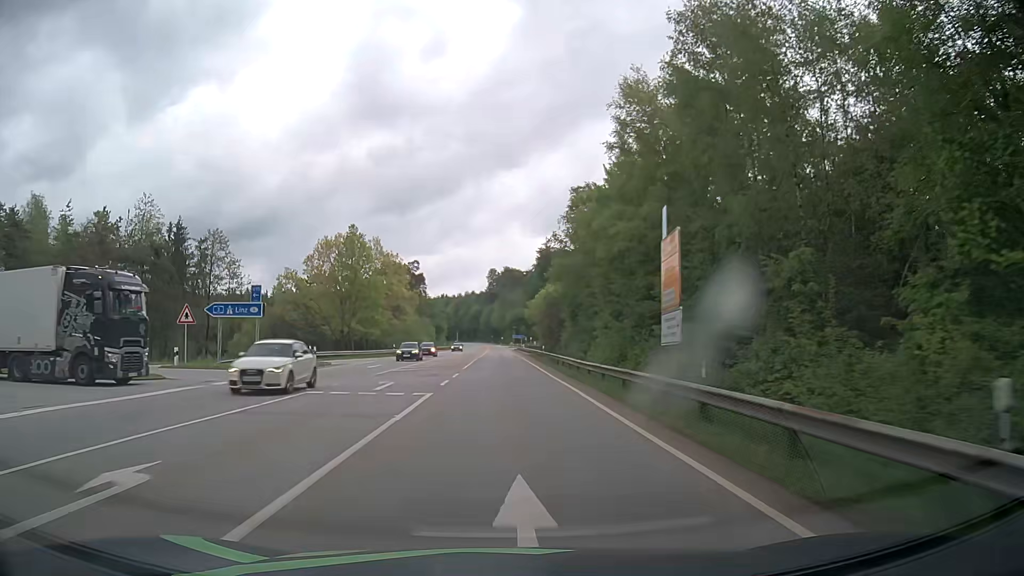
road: secondary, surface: asphalt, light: Day
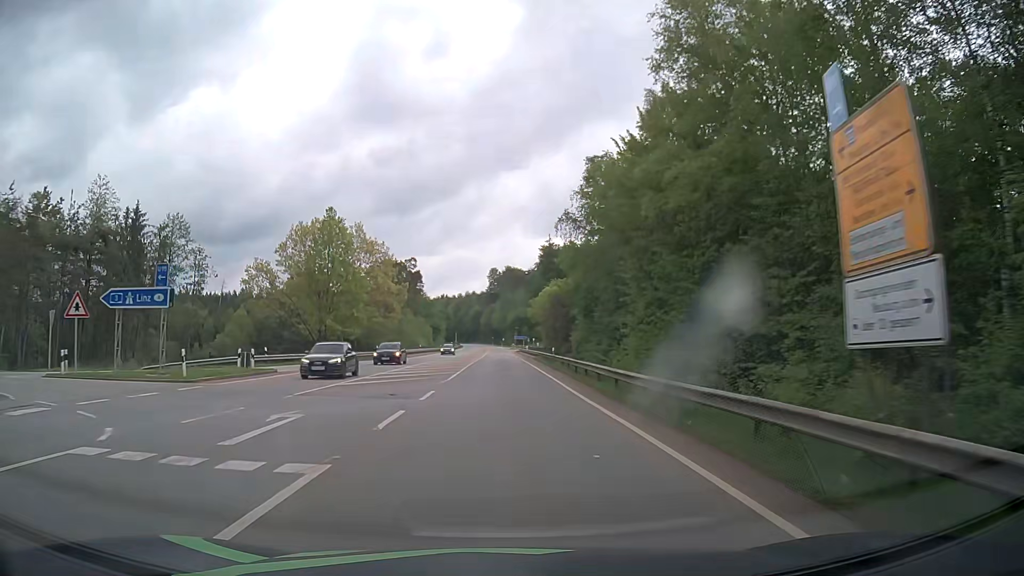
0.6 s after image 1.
(-0.1, +10.8) m; -1°
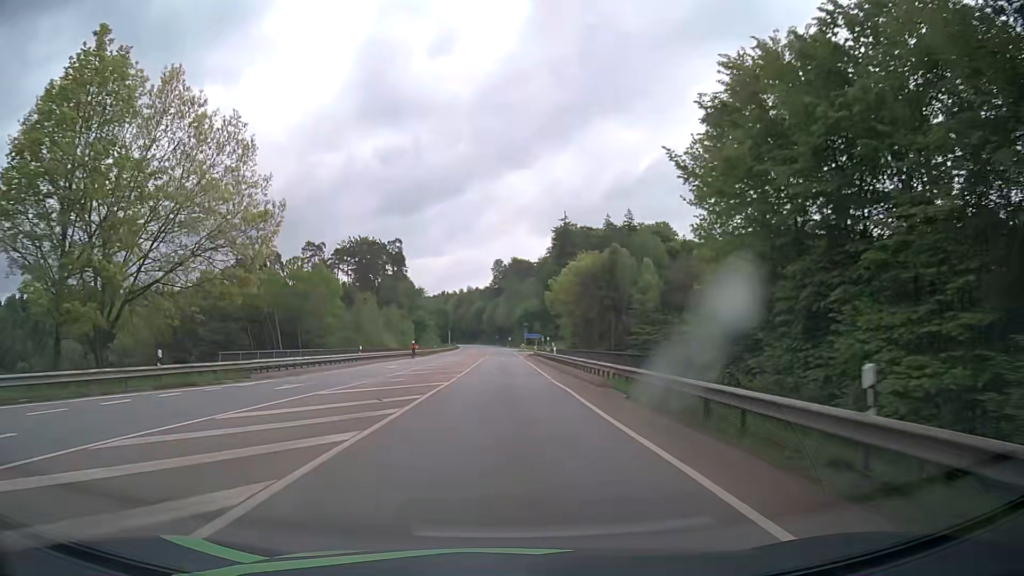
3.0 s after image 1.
(0.0, +43.0) m; 0°
(0, +10) (0, +20) (0, +30) (0, +40) (0, +50) (0, +60) (0, +70) (-1, +80) (-1, +90) (-1, +100) m
